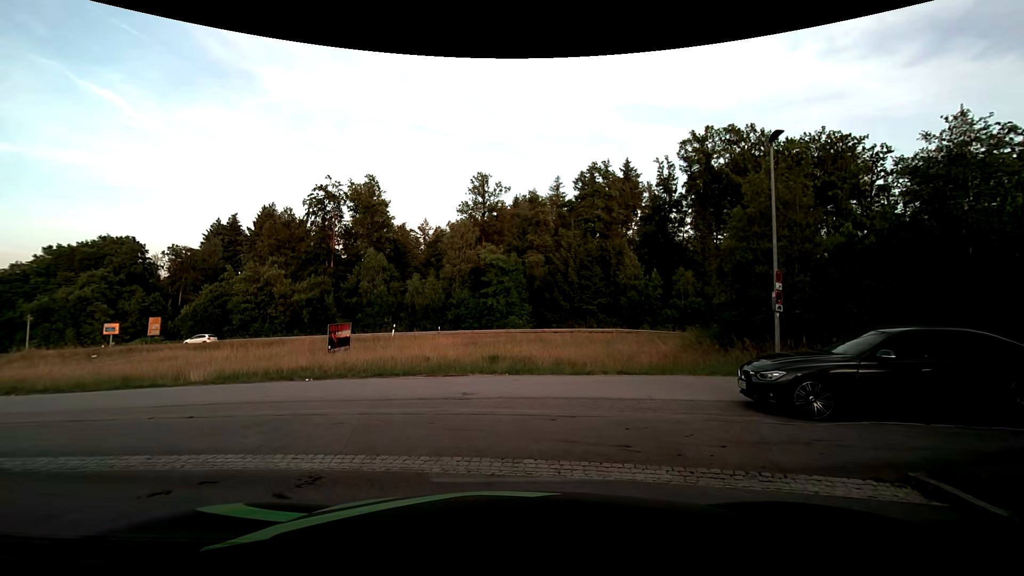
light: Day
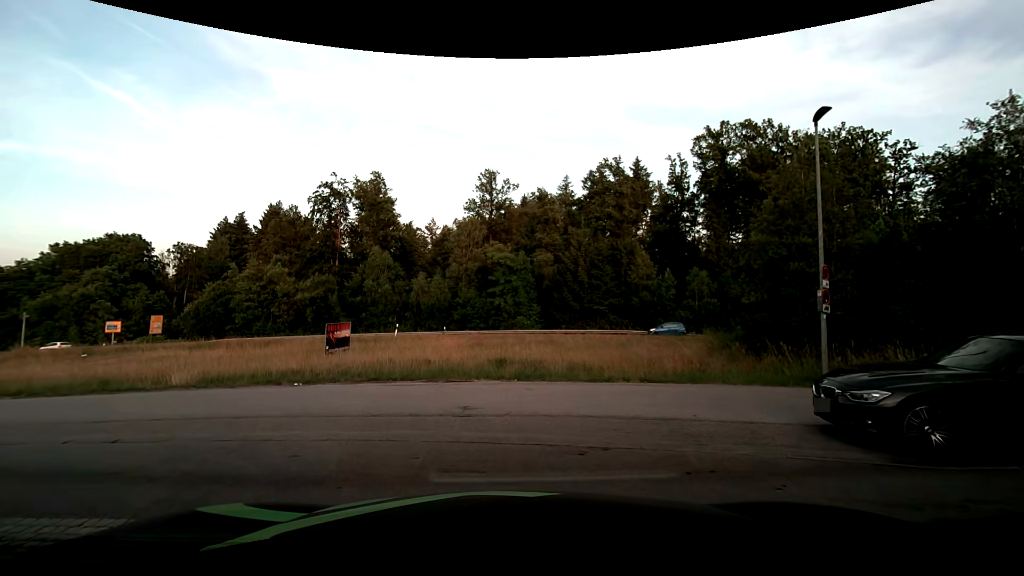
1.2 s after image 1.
(0.0, +1.8) m; -3°
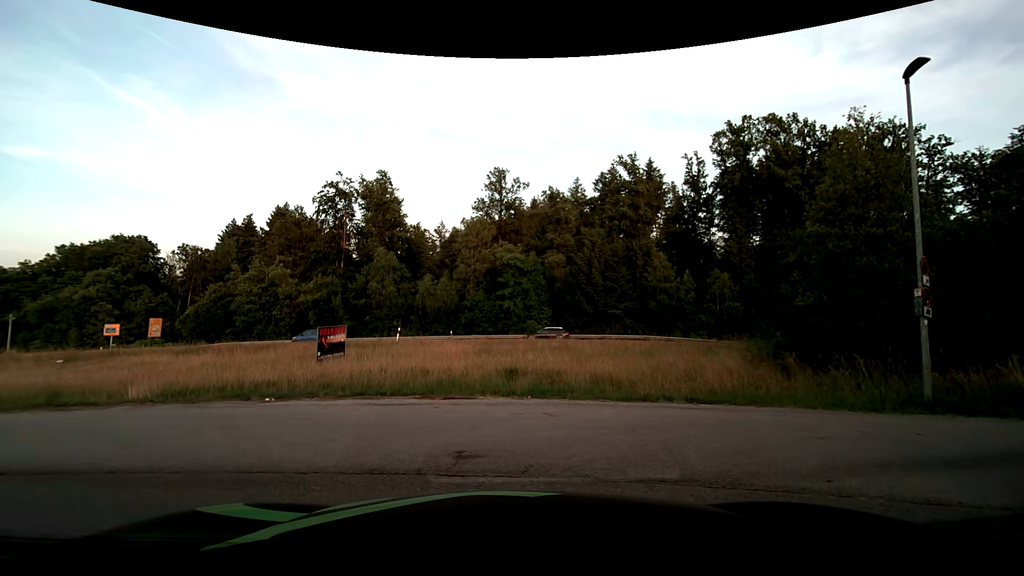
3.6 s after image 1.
(0.0, +2.9) m; 0°
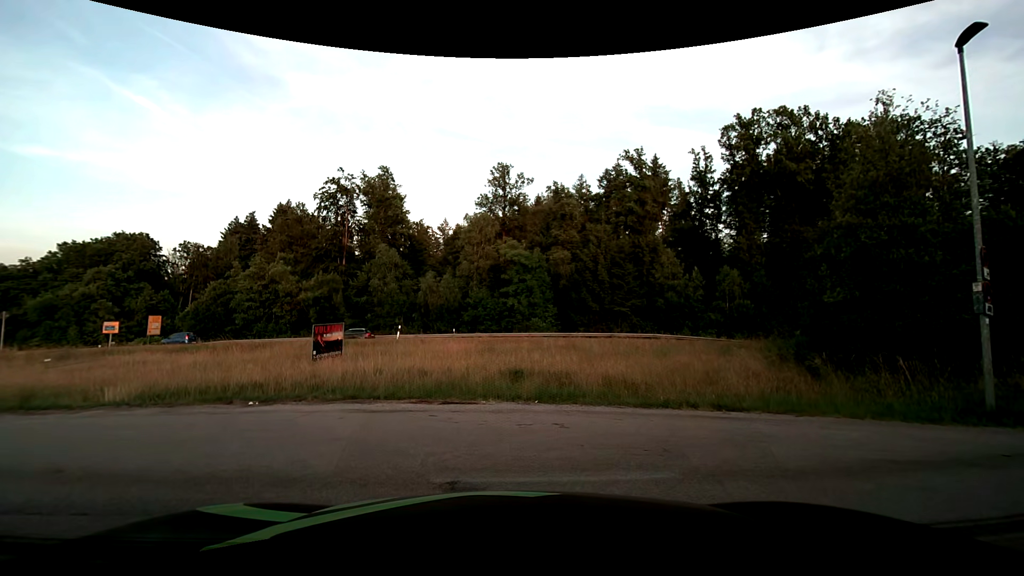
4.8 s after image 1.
(0.0, +1.2) m; 0°
